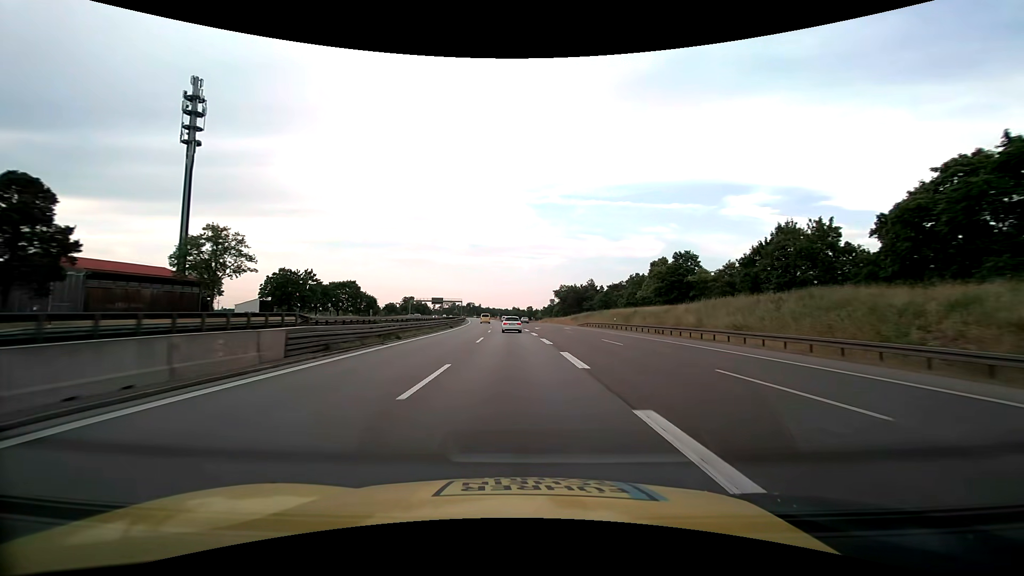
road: motorway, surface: asphalt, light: Day
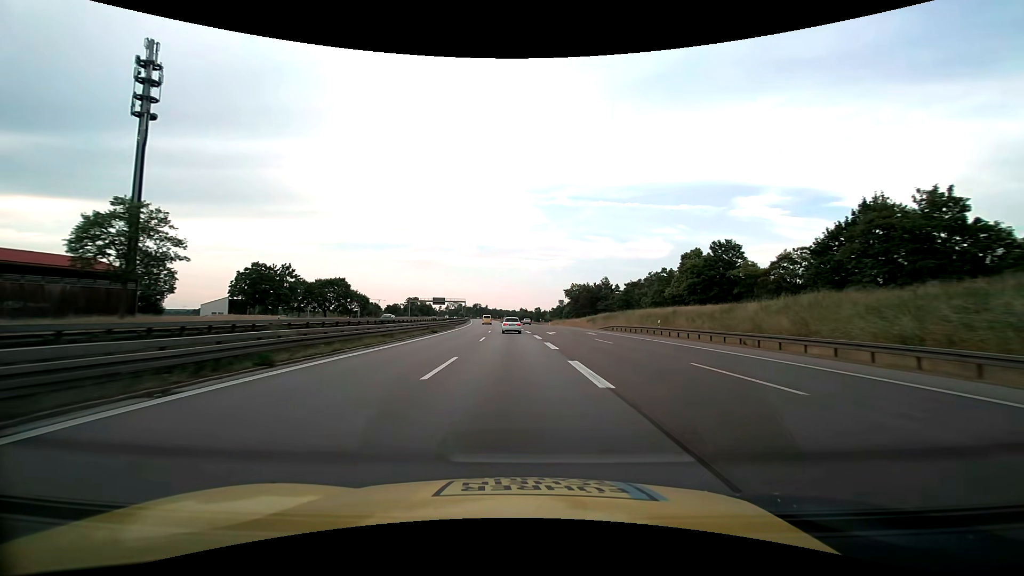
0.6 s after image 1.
(-0.1, +15.7) m; -1°
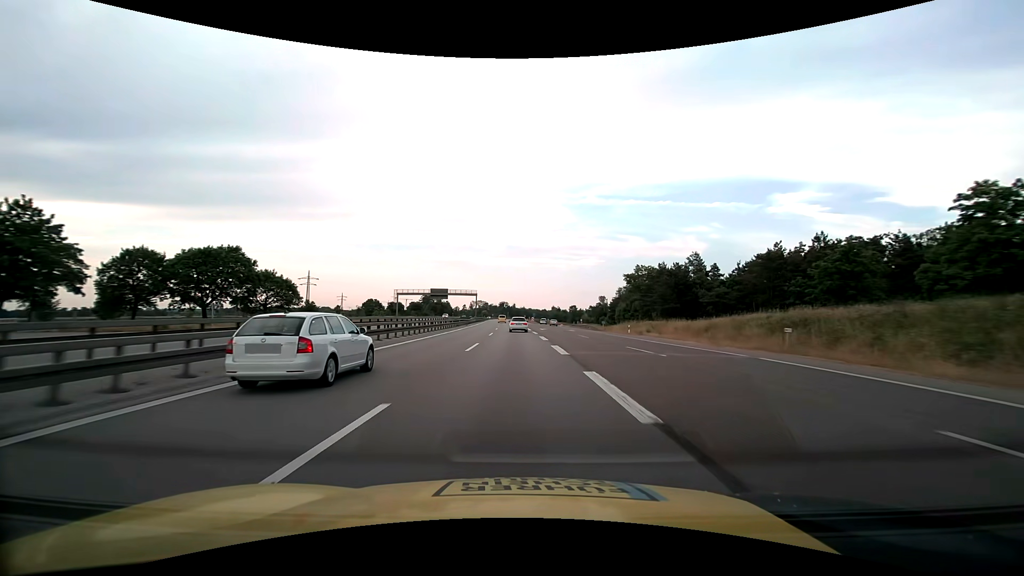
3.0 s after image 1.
(-2.0, +63.2) m; -3°
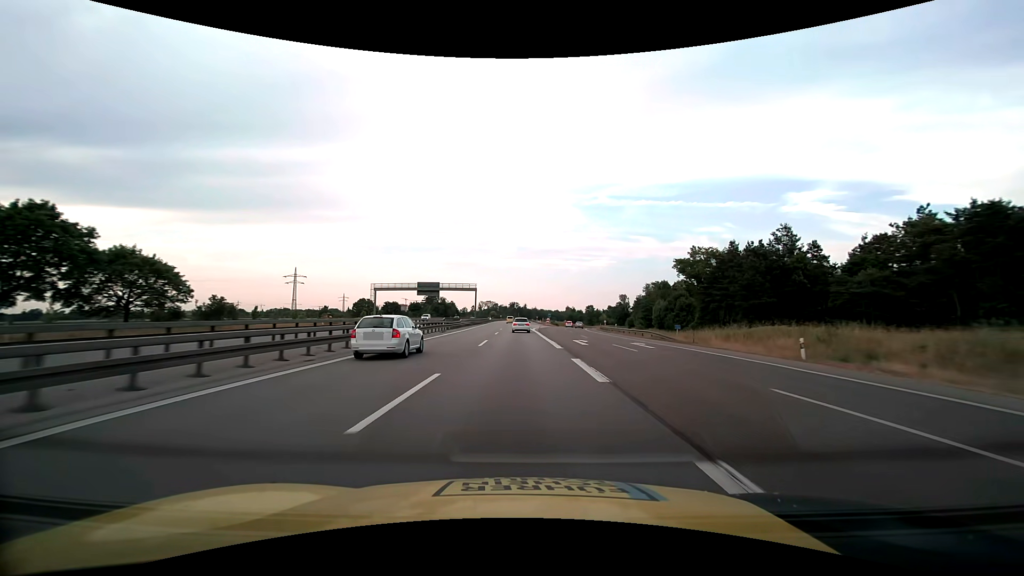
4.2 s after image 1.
(-0.3, +31.9) m; -1°
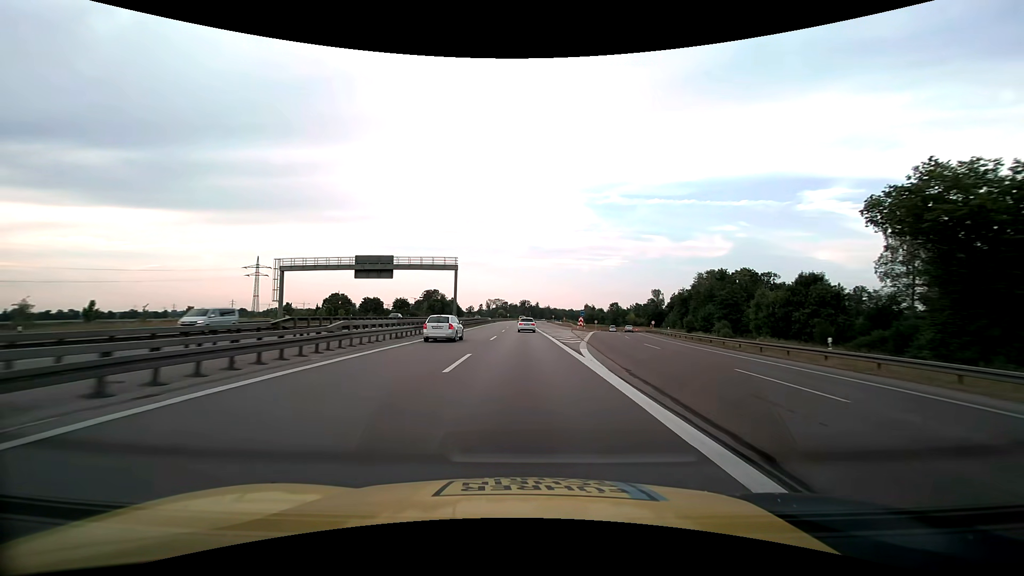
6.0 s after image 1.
(-0.6, +48.3) m; -1°
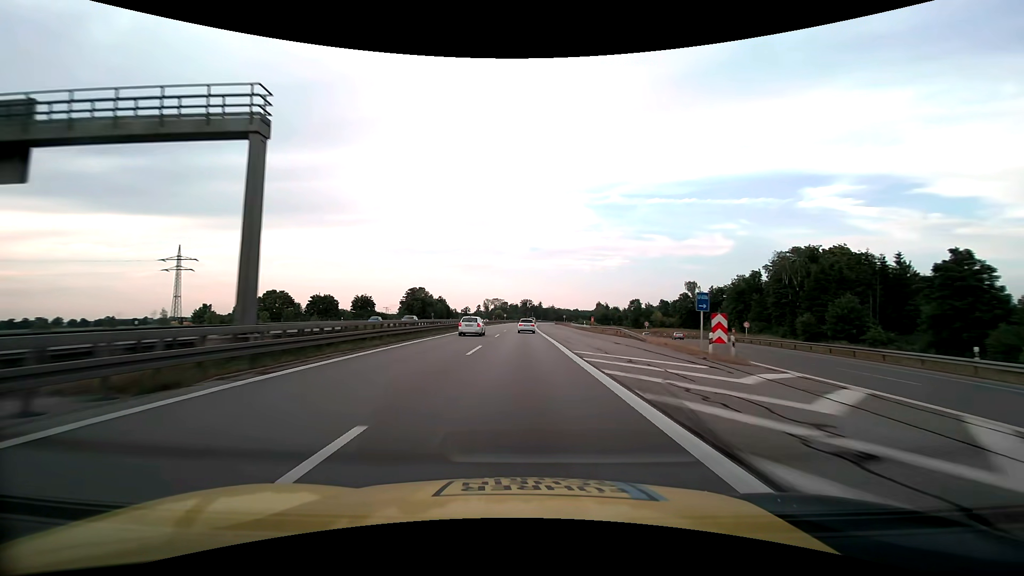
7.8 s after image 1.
(0.0, +48.4) m; 0°
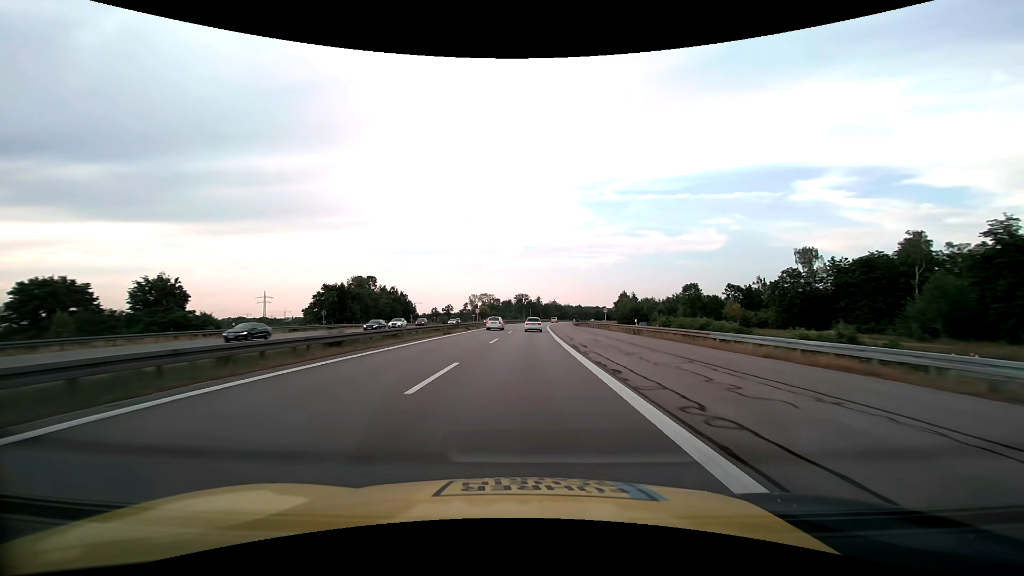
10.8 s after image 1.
(+0.2, +81.9) m; +1°
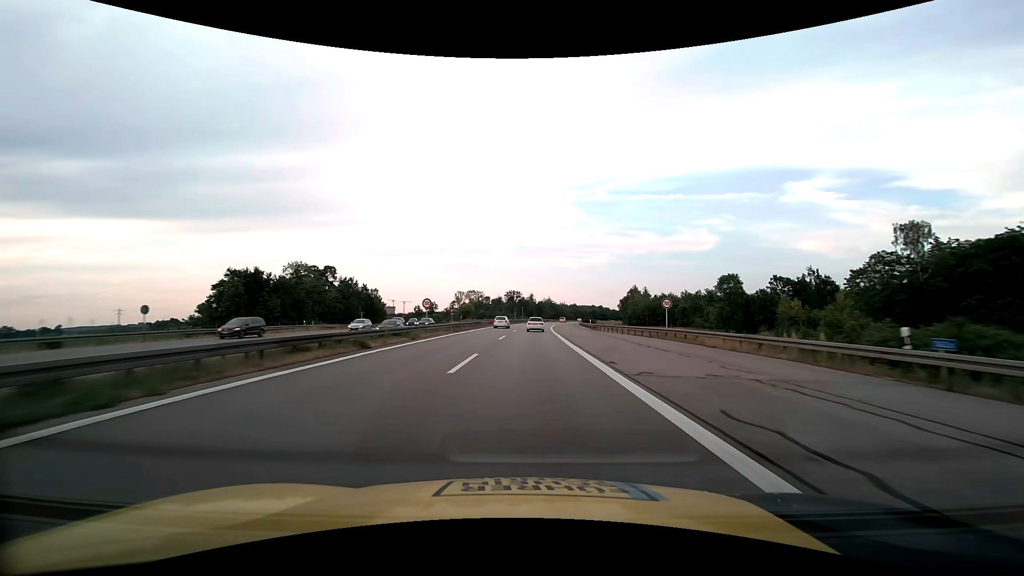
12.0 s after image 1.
(+0.2, +33.0) m; +1°
(0, +10) (0, +20) (0, +30) (+1, +40) (+1, +50) (+2, +60) (+2, +70) (+3, +80) (+3, +90) (+4, +100) m
